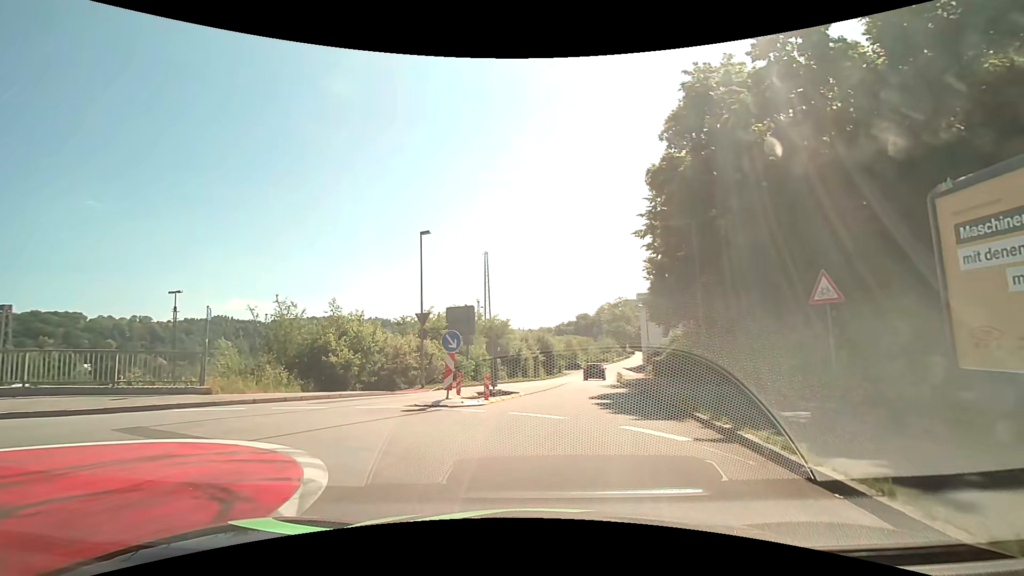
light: Day
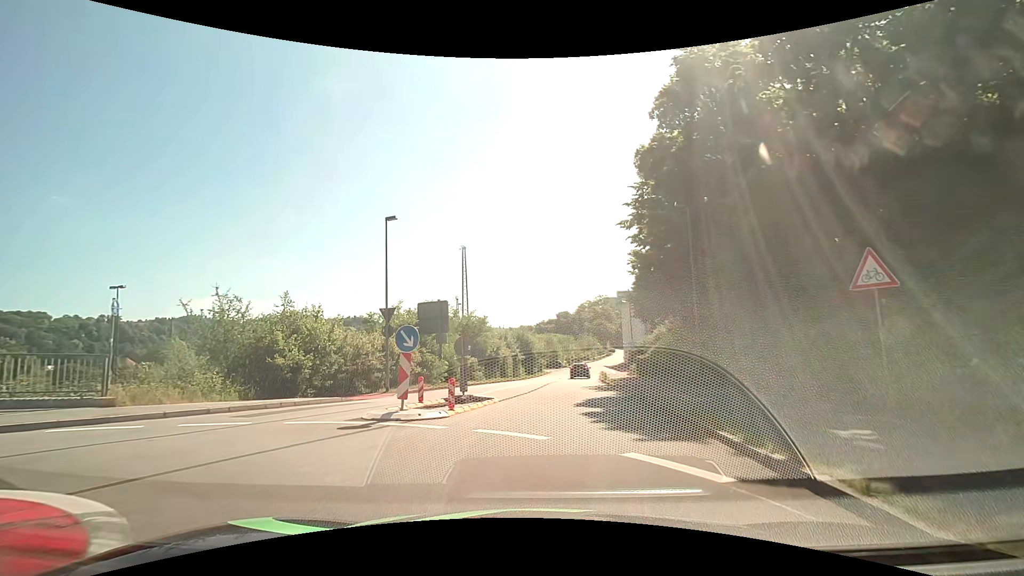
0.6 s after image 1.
(+0.1, +2.6) m; +4°
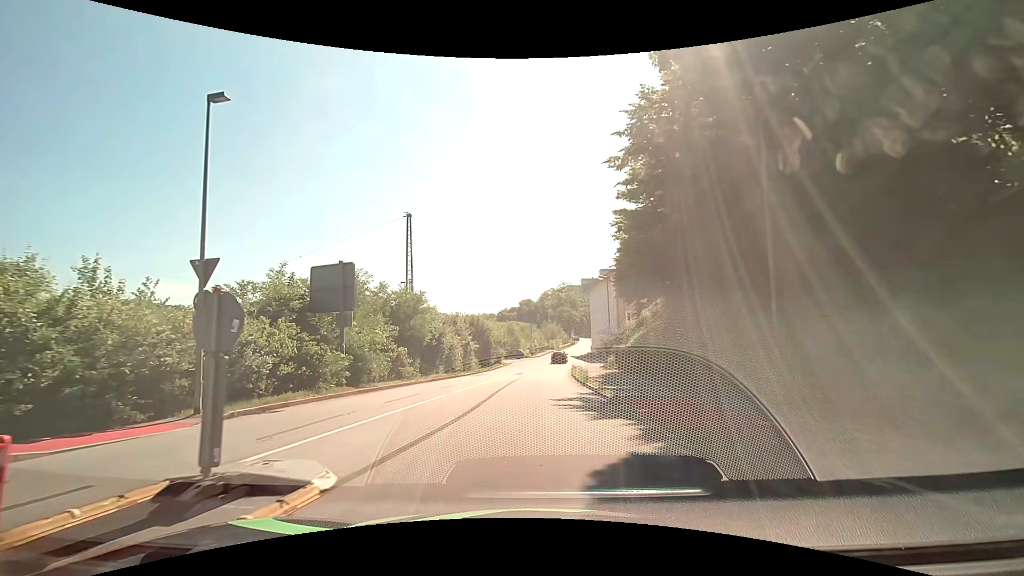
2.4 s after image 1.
(+0.6, +10.4) m; +5°
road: residential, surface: asphalt
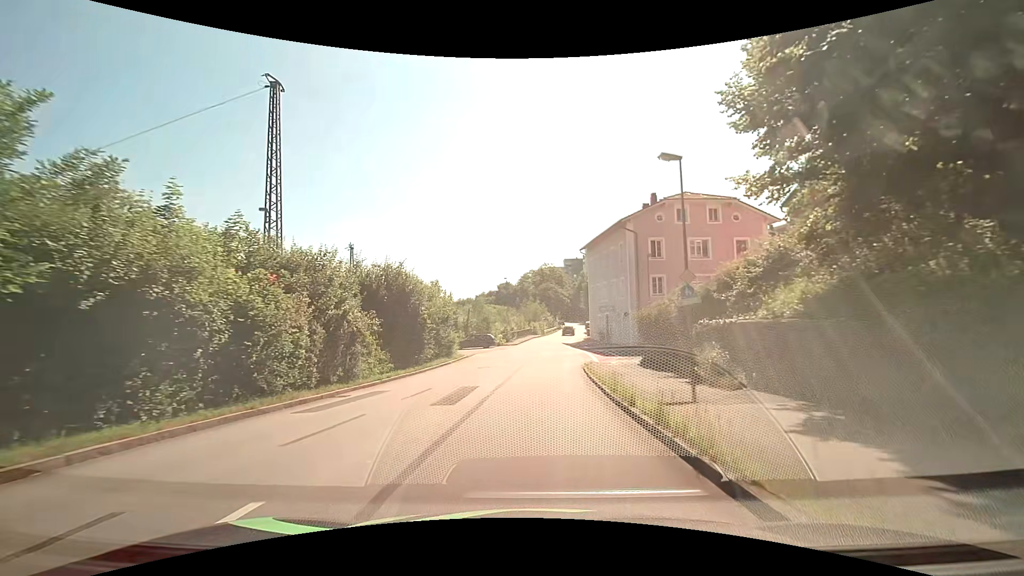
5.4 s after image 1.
(+0.4, +25.3) m; +2°
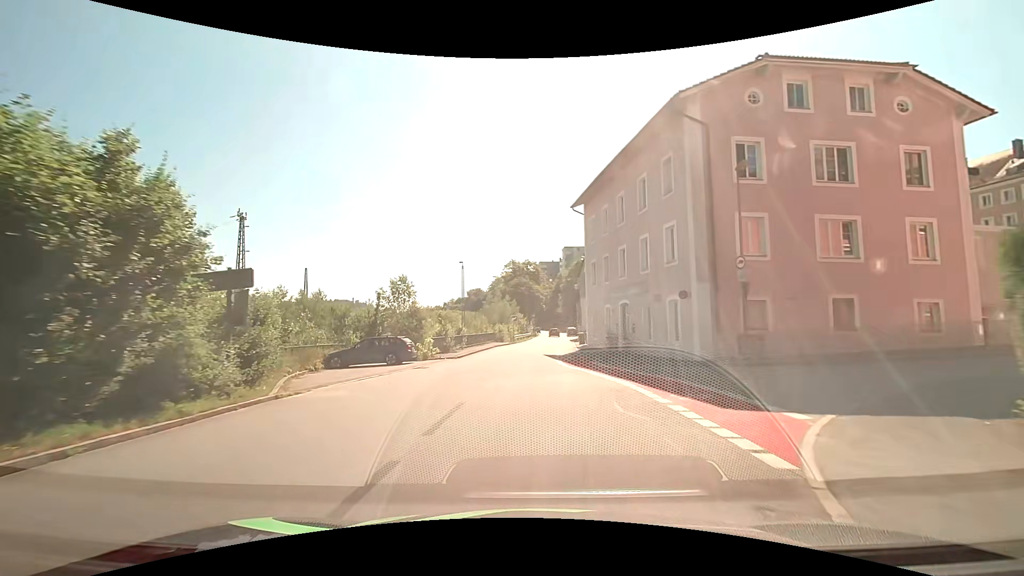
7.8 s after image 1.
(+0.9, +25.2) m; +3°
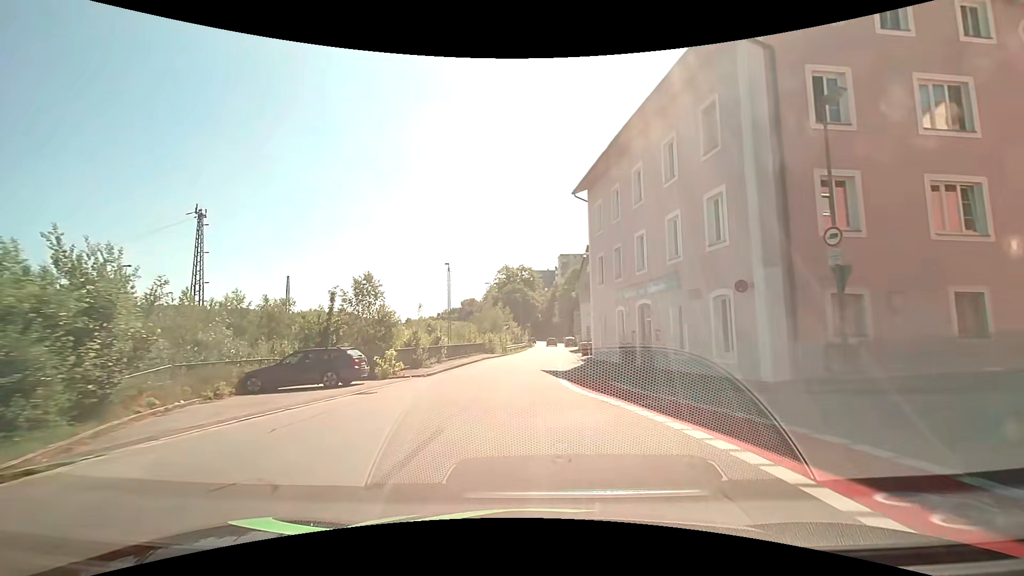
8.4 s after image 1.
(0.0, +6.7) m; +1°
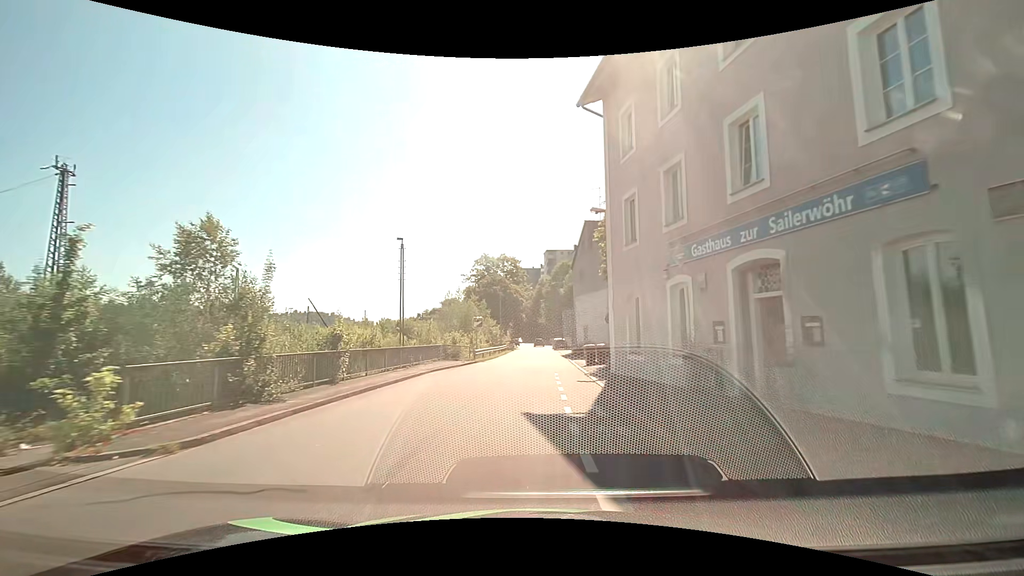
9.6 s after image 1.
(+0.2, +13.7) m; +2°
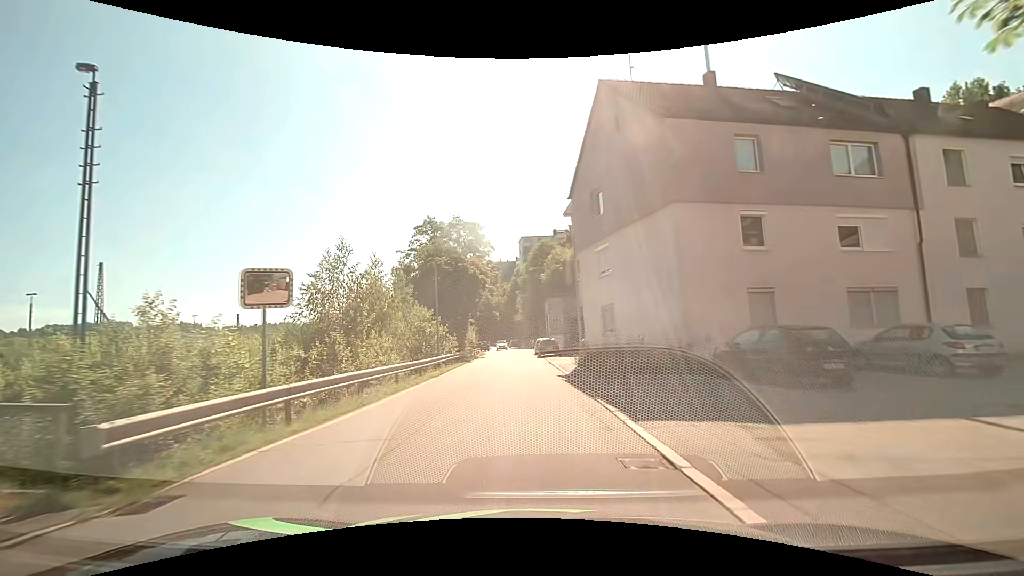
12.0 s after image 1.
(+0.4, +26.3) m; +2°
